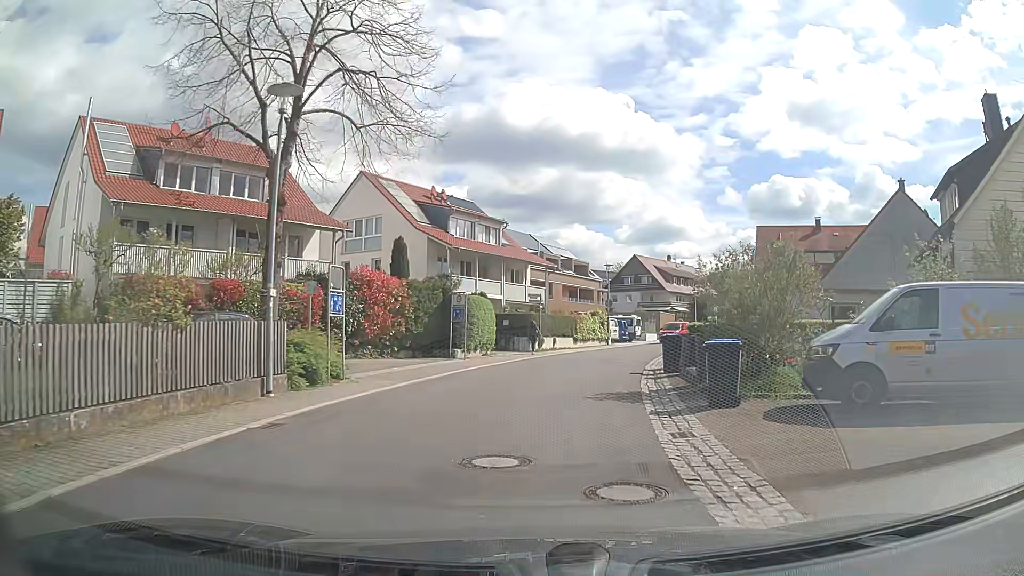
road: tertiary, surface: asphalt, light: Day
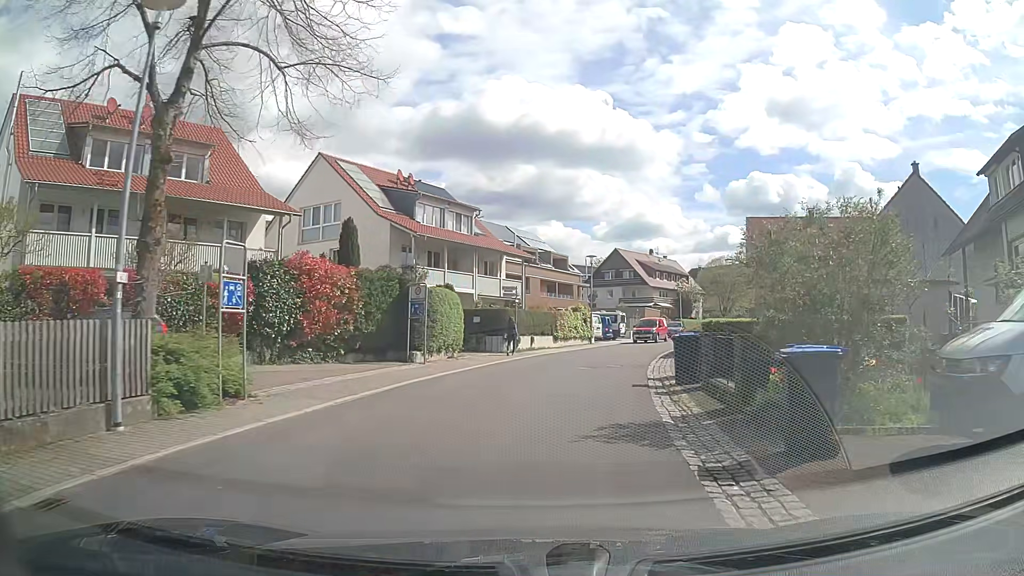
(0.0, +4.4) m; +1°
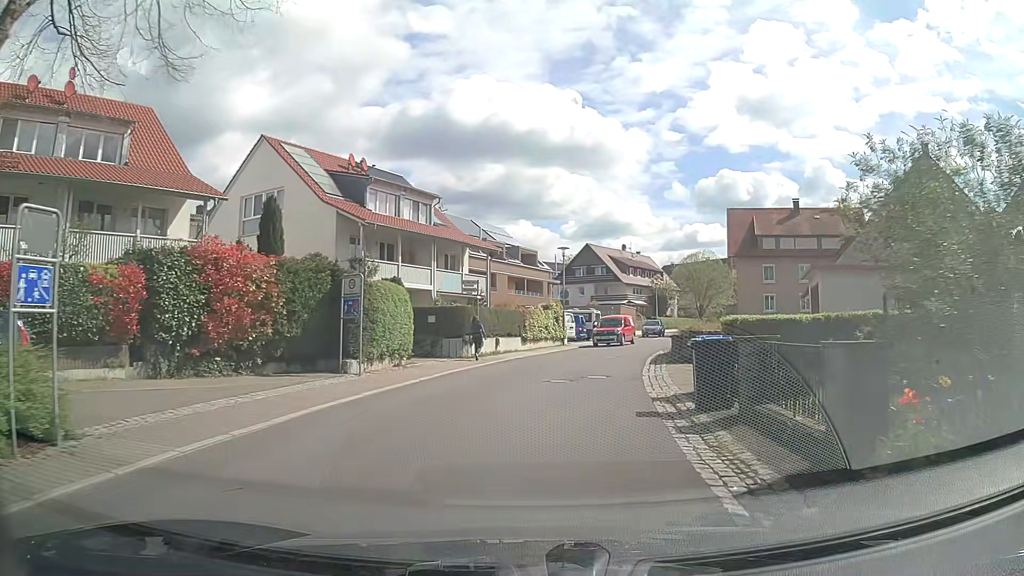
(+0.1, +4.4) m; +1°
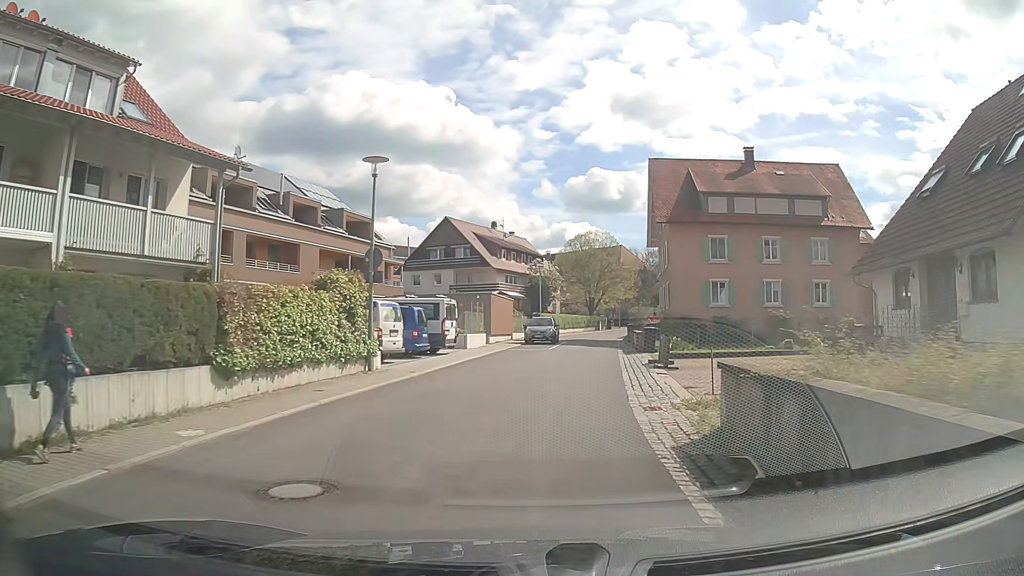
(+2.7, +22.2) m; +12°
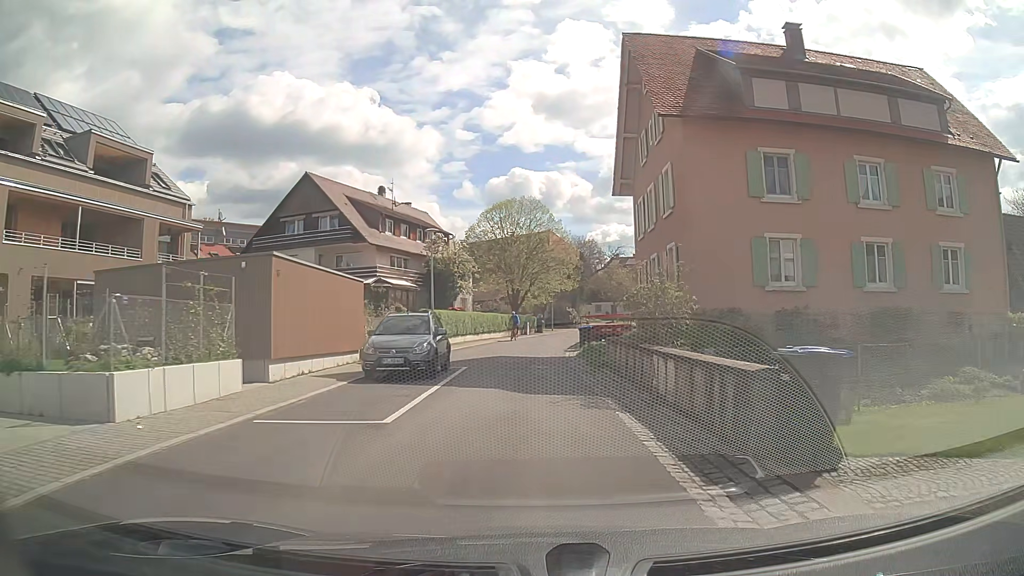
(+1.6, +22.6) m; +7°
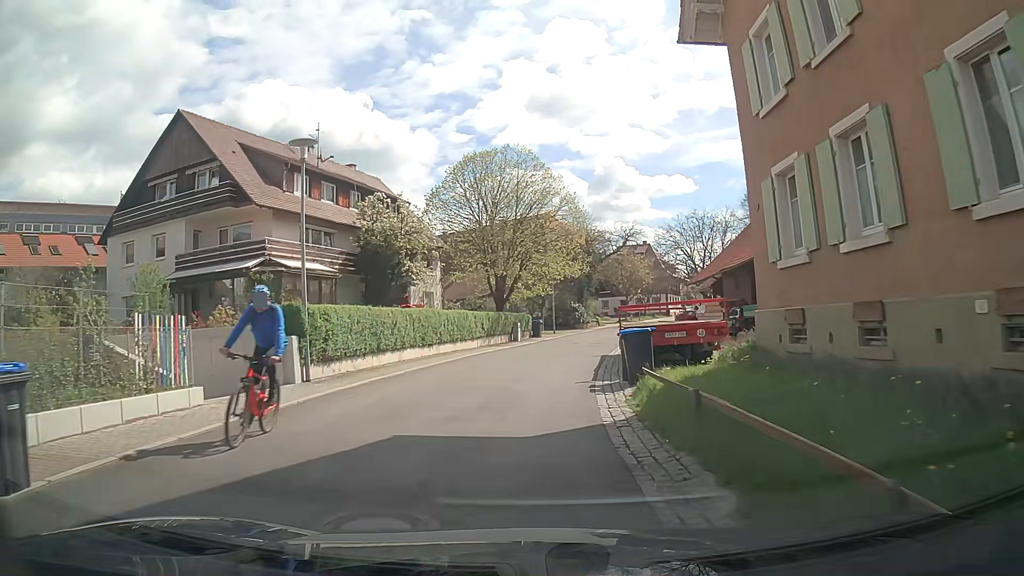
(+0.3, +18.1) m; 0°
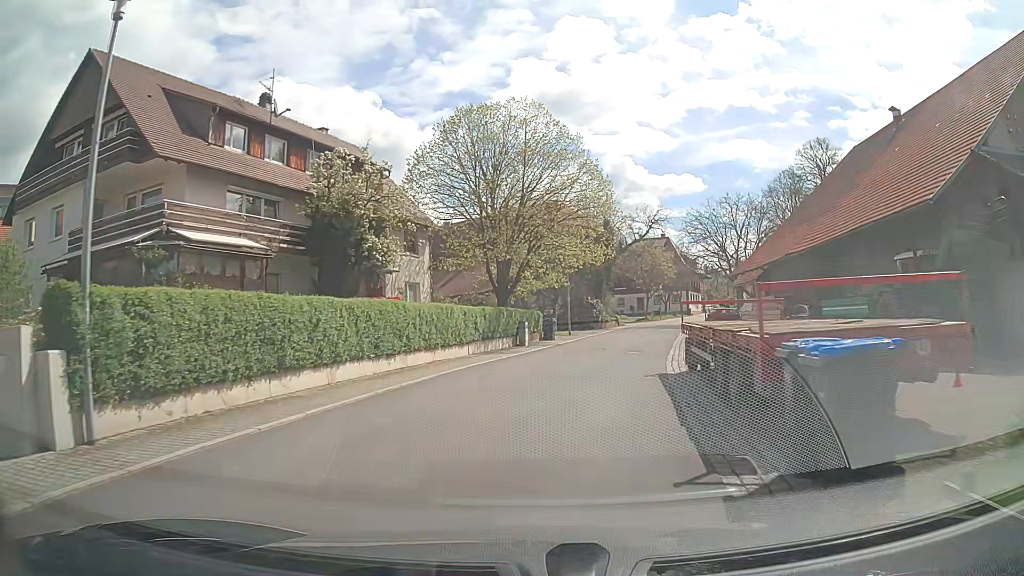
(-0.2, +9.0) m; 0°
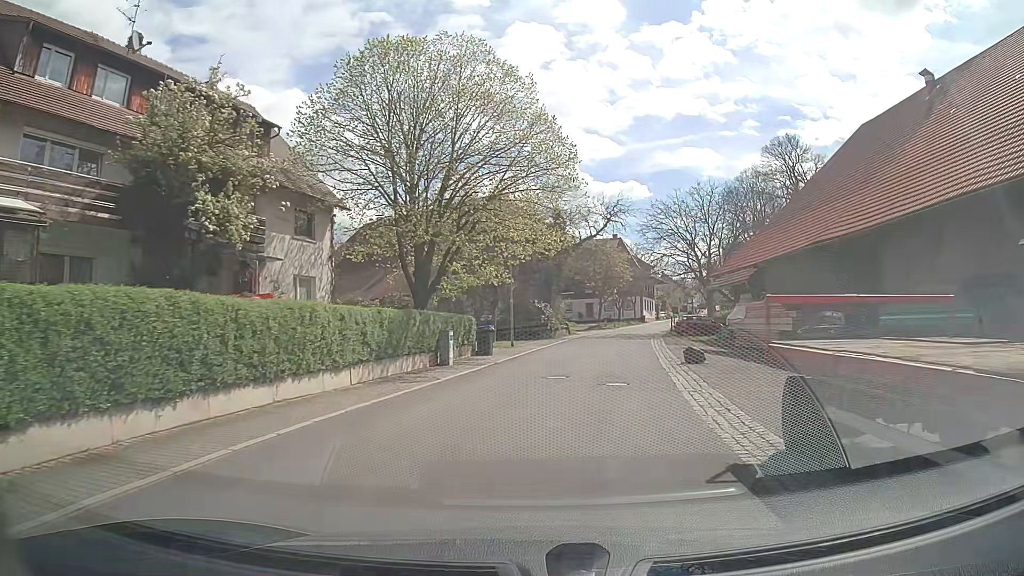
(+0.2, +9.0) m; +3°
(+1, +10) (+2, +20) (+4, +30) (+6, +40) (+8, +49) (+11, +59) (+14, +68) (+17, +78) (+20, +87) (+23, +97) m
